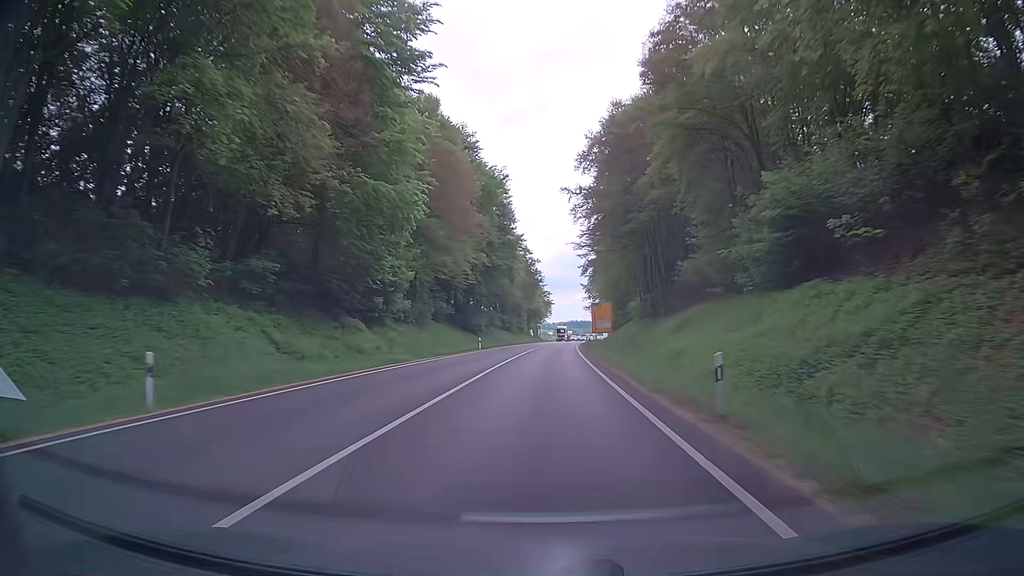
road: trunk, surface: asphalt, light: Day
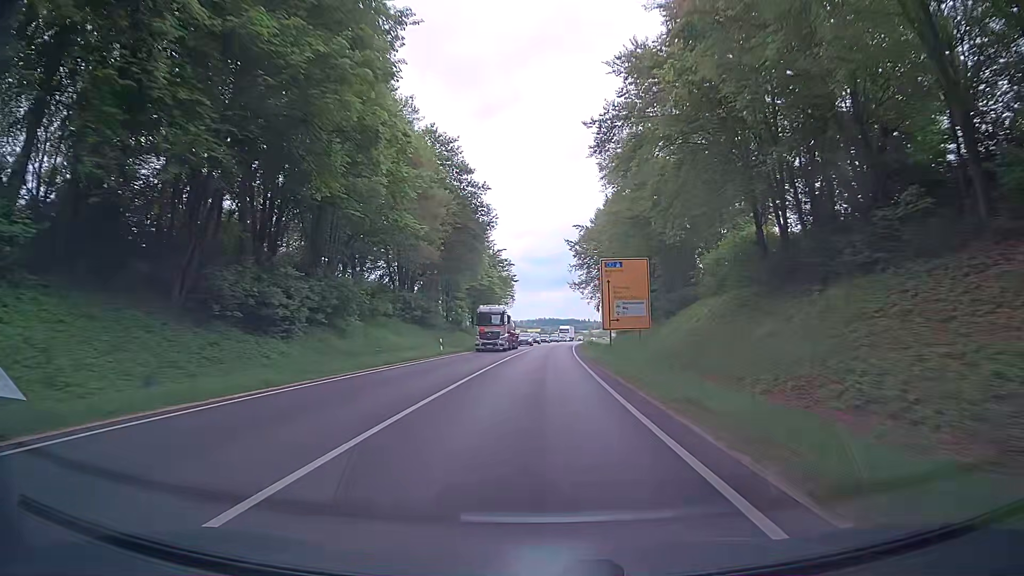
(+0.9, +63.5) m; +2°
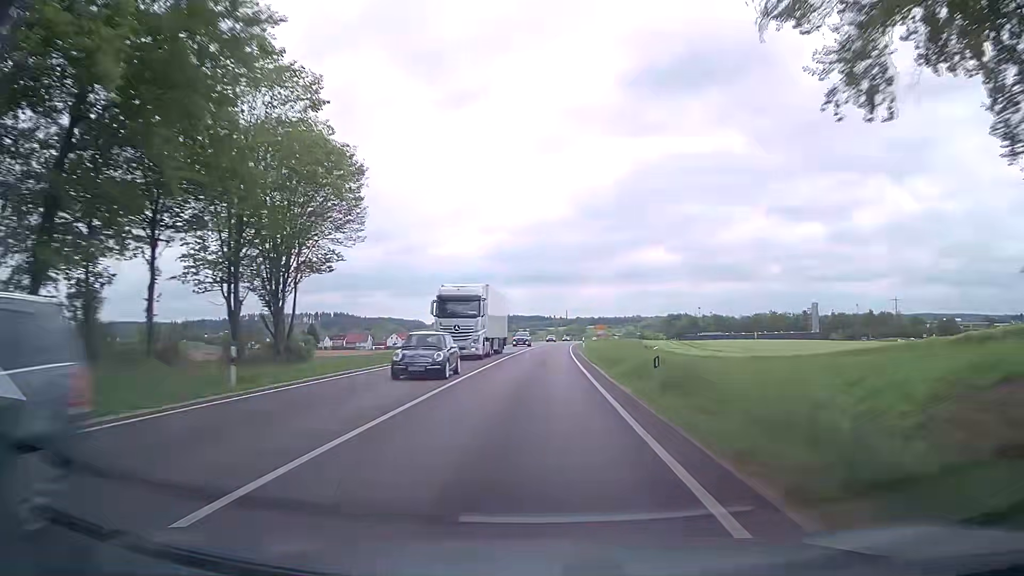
(+2.7, +79.2) m; +3°
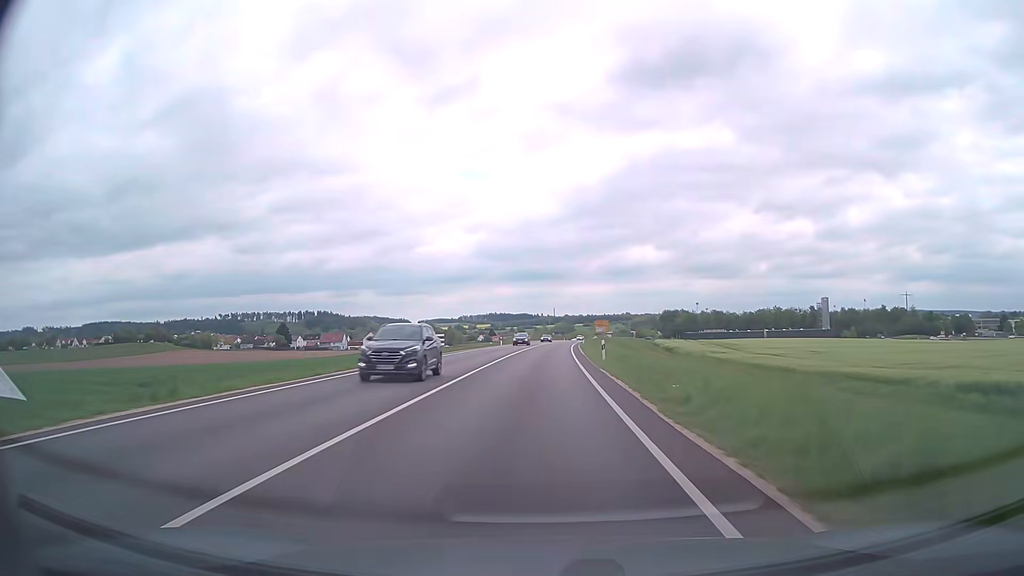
(+0.5, +31.7) m; +1°
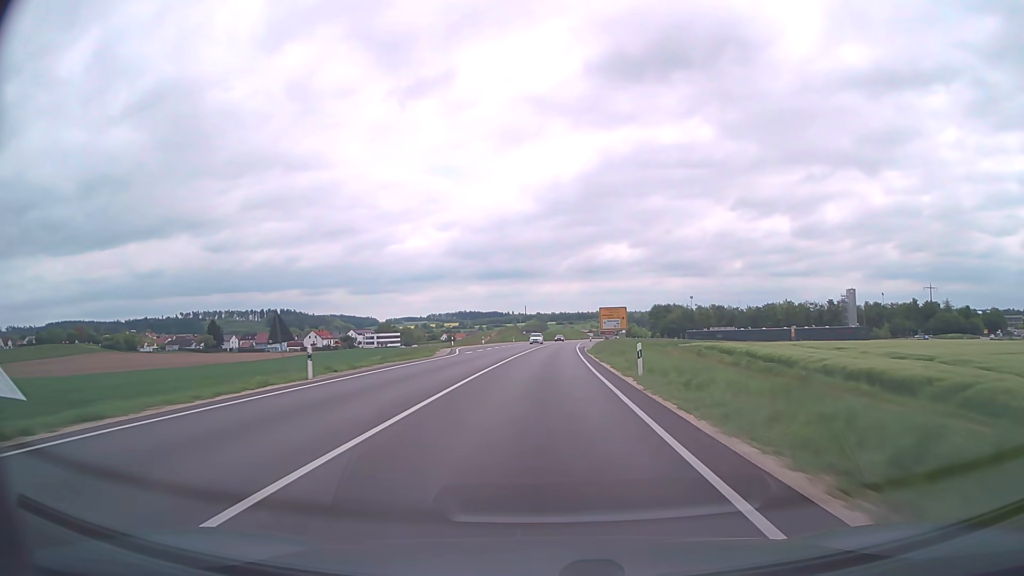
(+0.9, +63.4) m; +2°
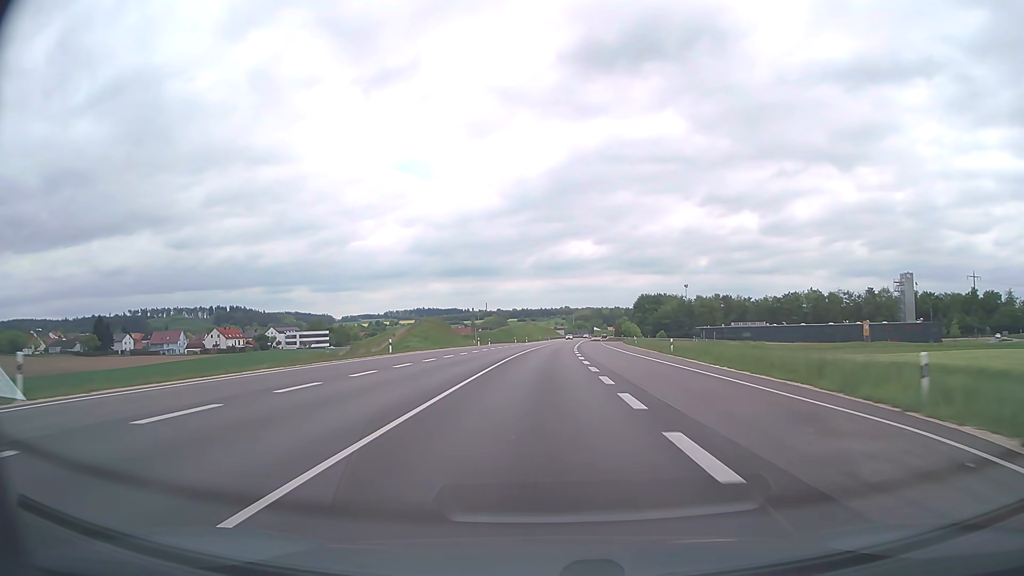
(+2.4, +79.3) m; +3°
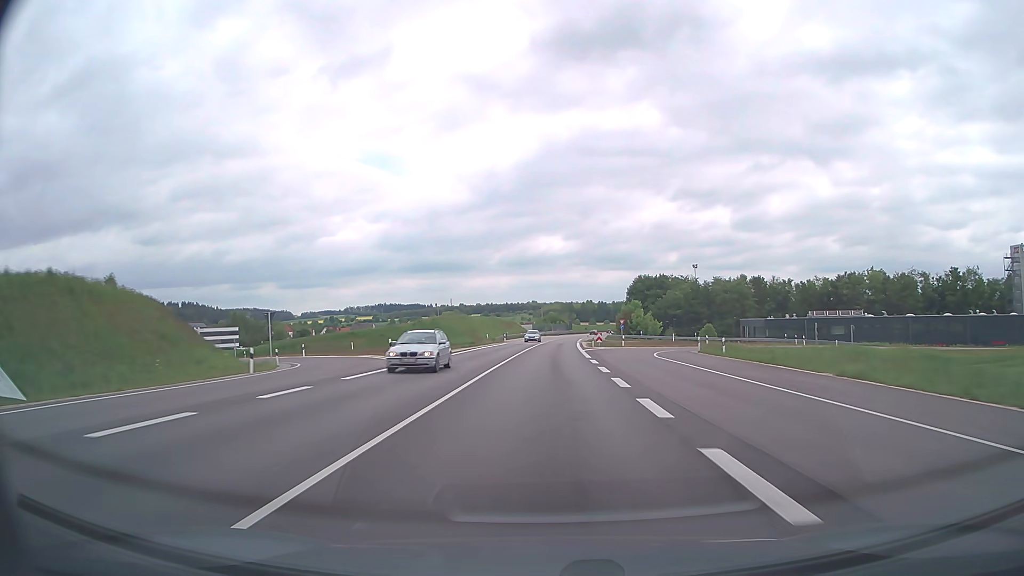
(+1.9, +79.3) m; +3°
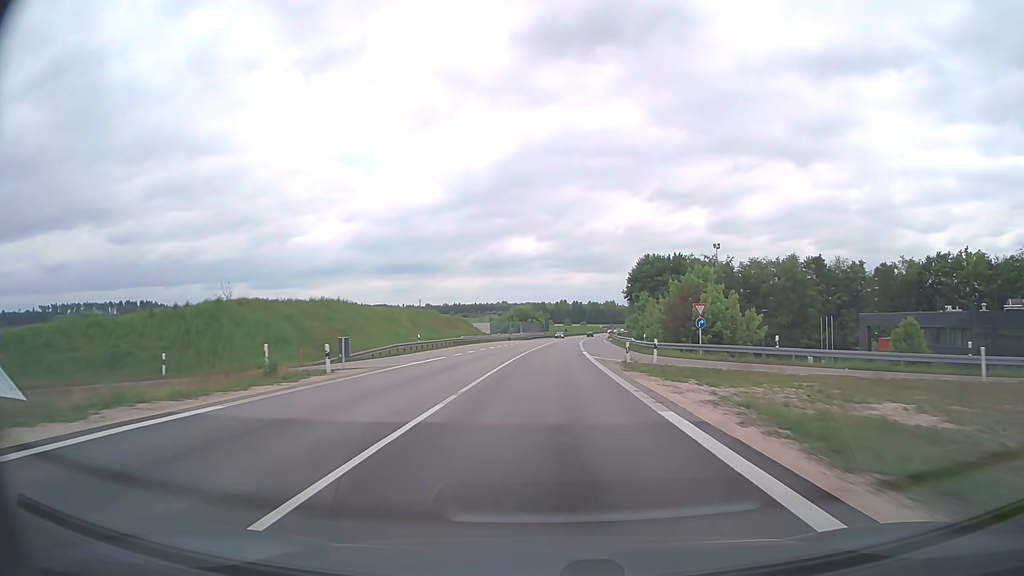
(+1.2, +63.4) m; +3°
(0, +10) (0, +20) (0, +30) (+1, +40) (+1, +50) (+1, +60) (+2, +70) (+2, +80) (+3, +90) (+4, +100) m
